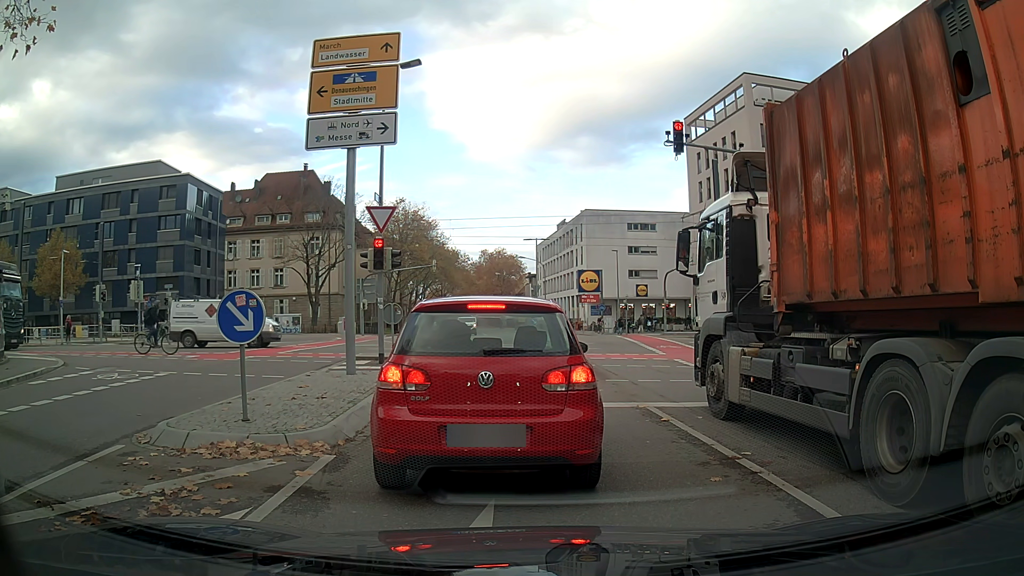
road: tertiary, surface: asphalt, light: Day
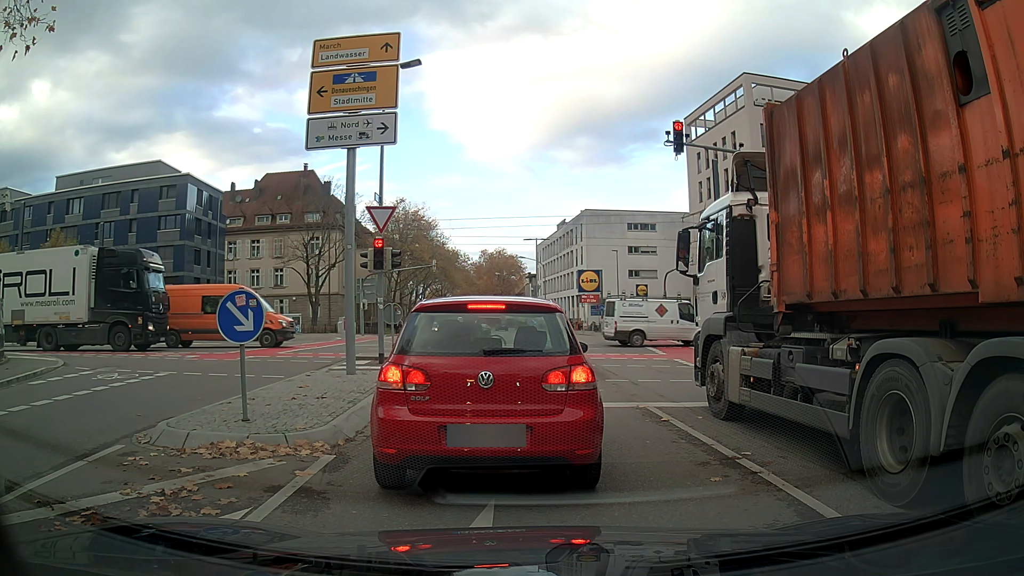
(0.0, 0.0) m; 0°
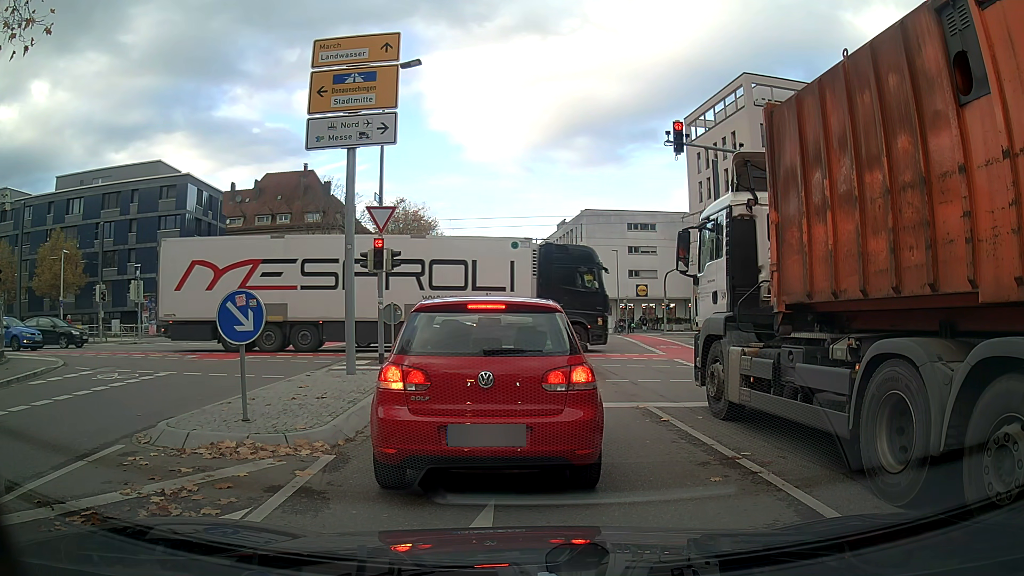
(0.0, 0.0) m; 0°
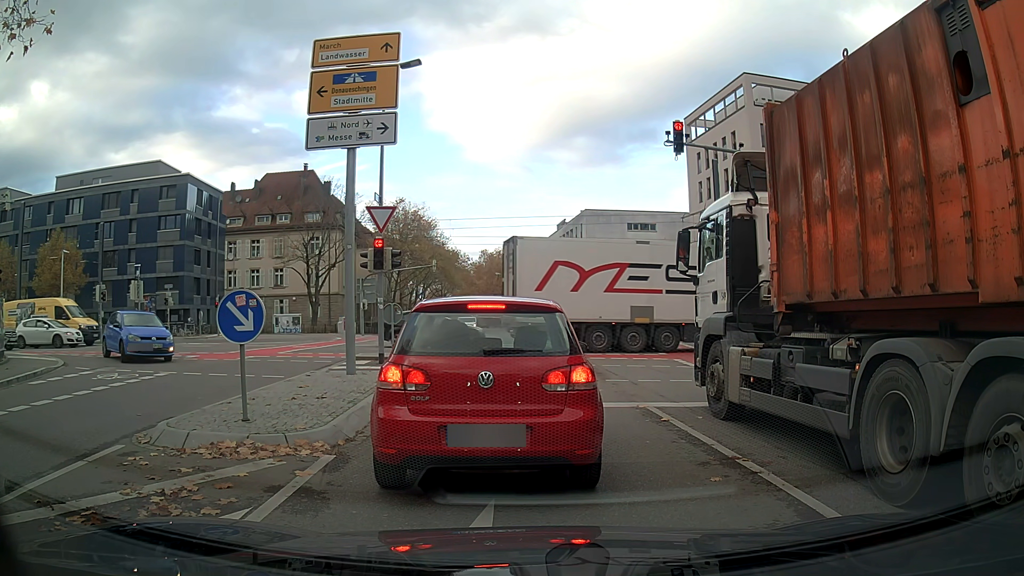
(0.0, 0.0) m; 0°
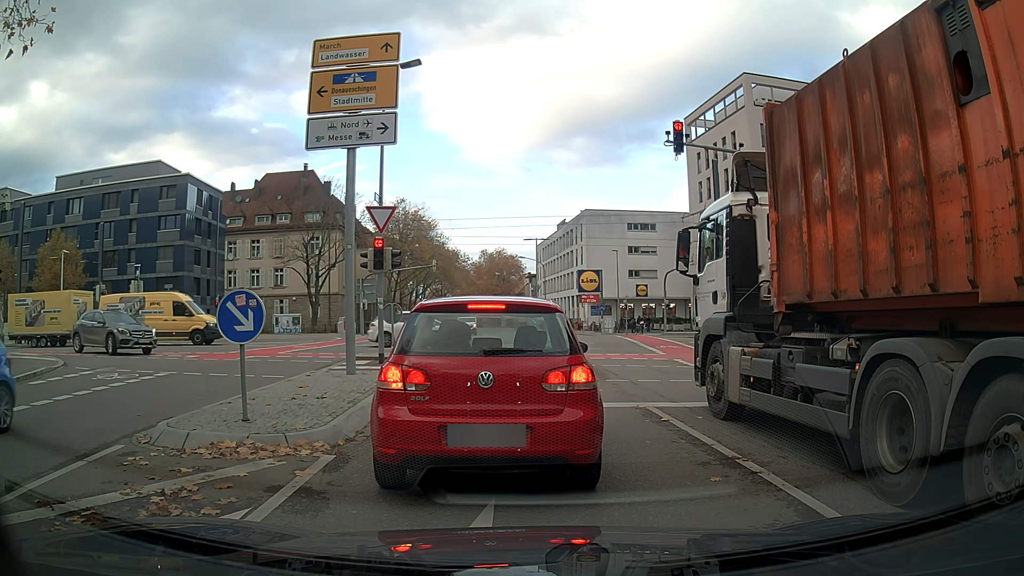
(0.0, 0.0) m; 0°
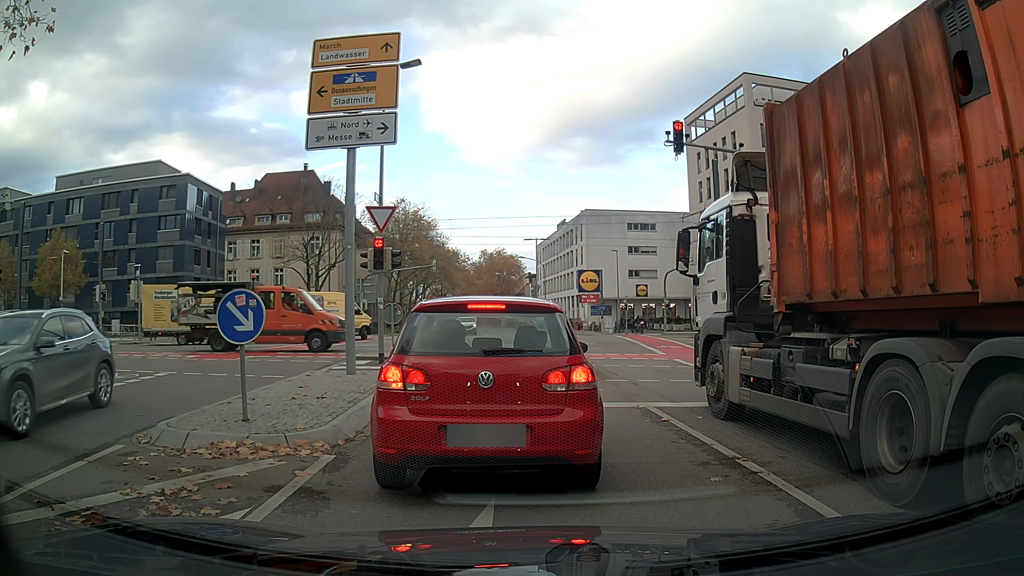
(0.0, 0.0) m; 0°
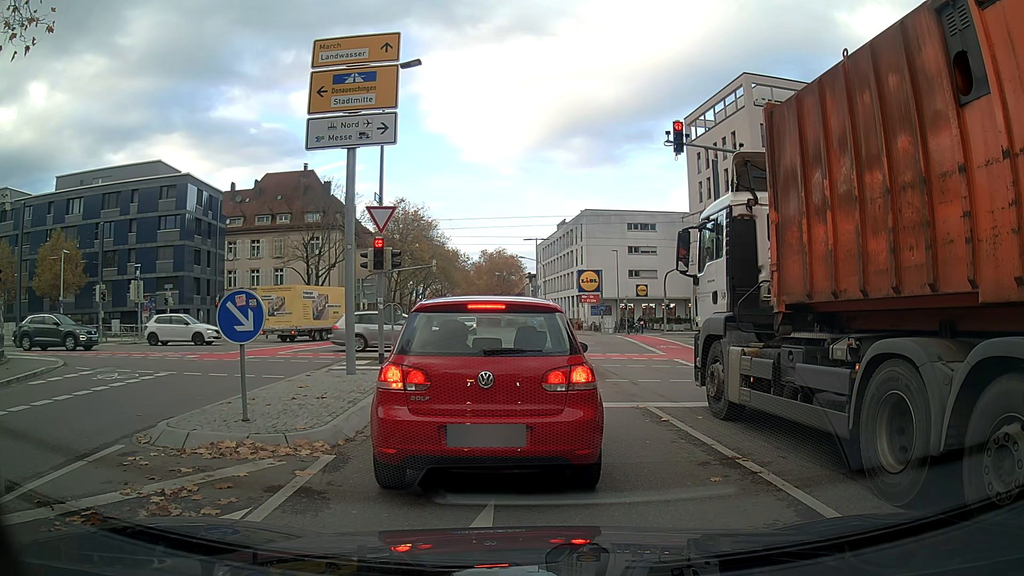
(0.0, 0.0) m; 0°
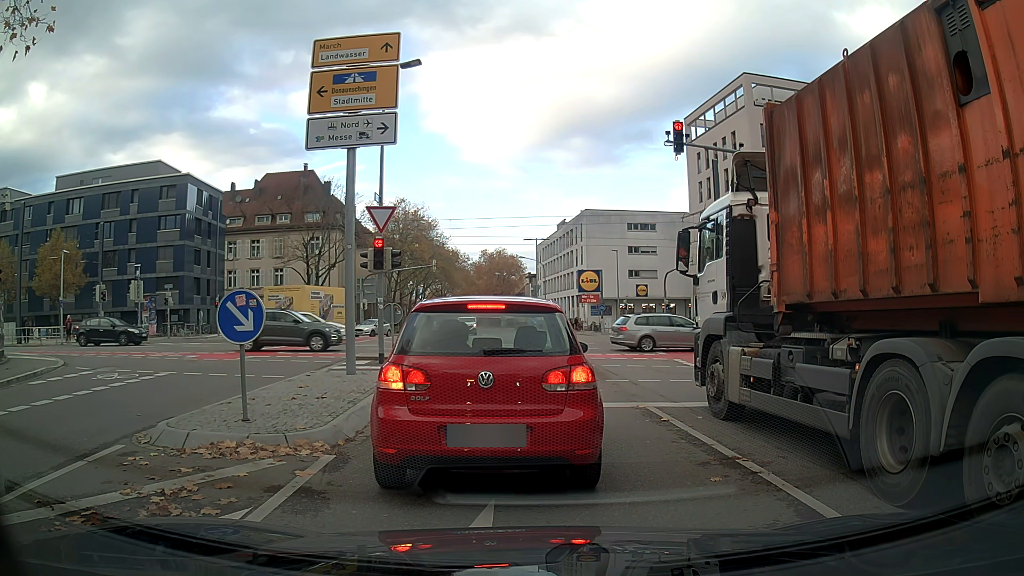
(0.0, 0.0) m; 0°
(-1, +10) (-2, +20) (-5, +29) (-10, +38) (-18, +43) (-28, +45) (-38, +44) (-48, +42) (-58, +41) (-68, +39) m
